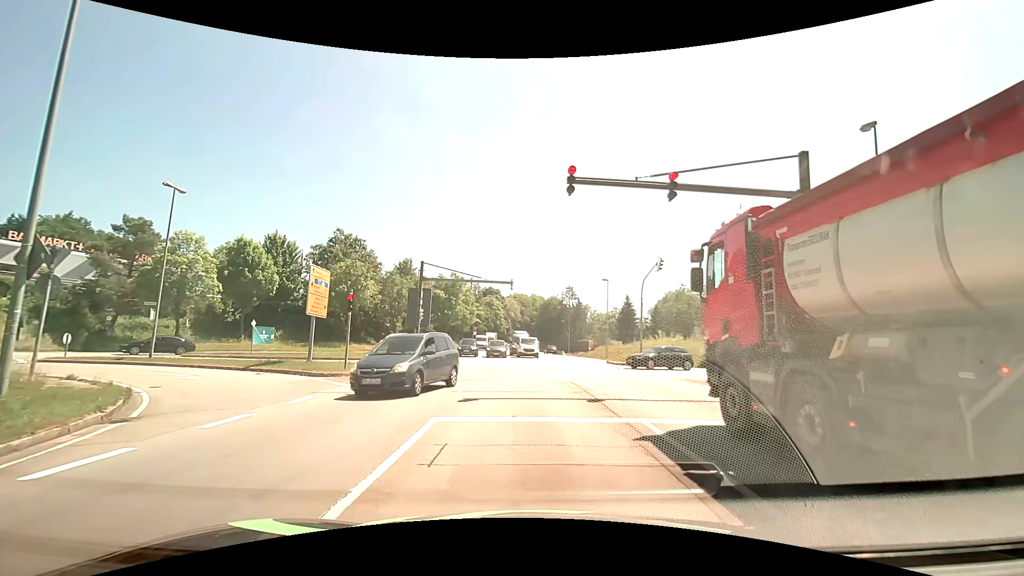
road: primary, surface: asphalt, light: Day
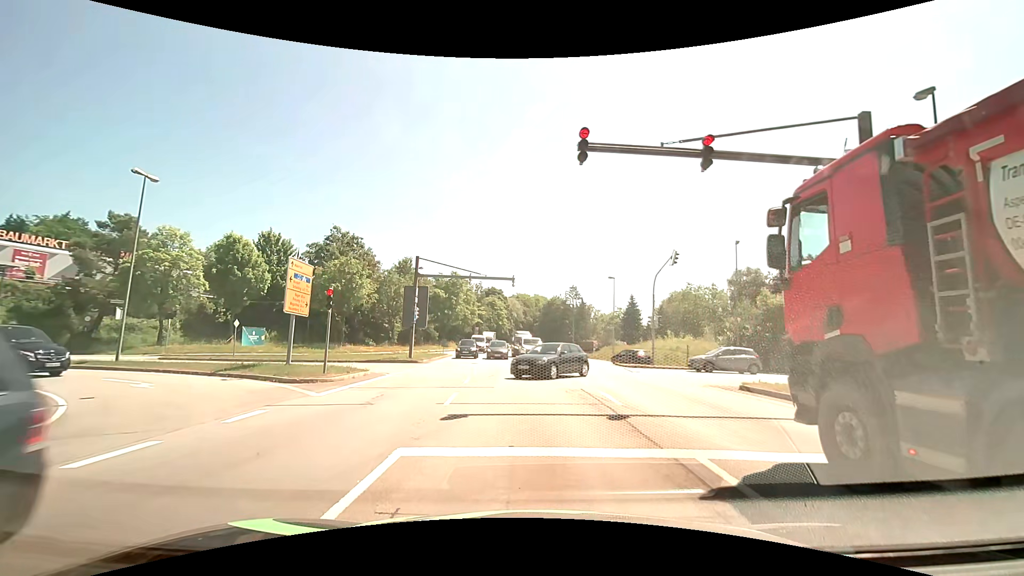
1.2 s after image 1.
(-0.1, +2.6) m; -2°
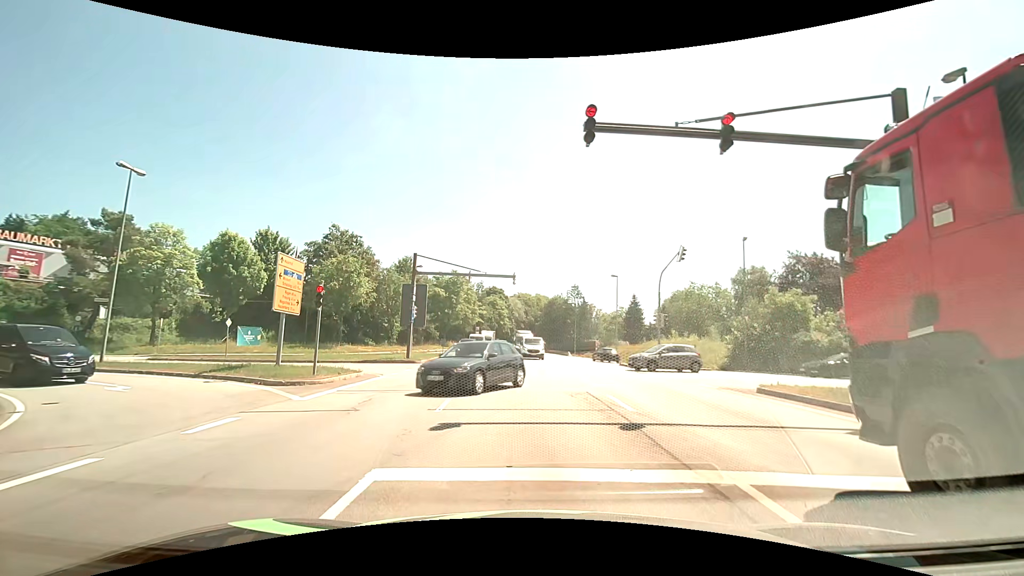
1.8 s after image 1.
(0.0, +1.1) m; +1°
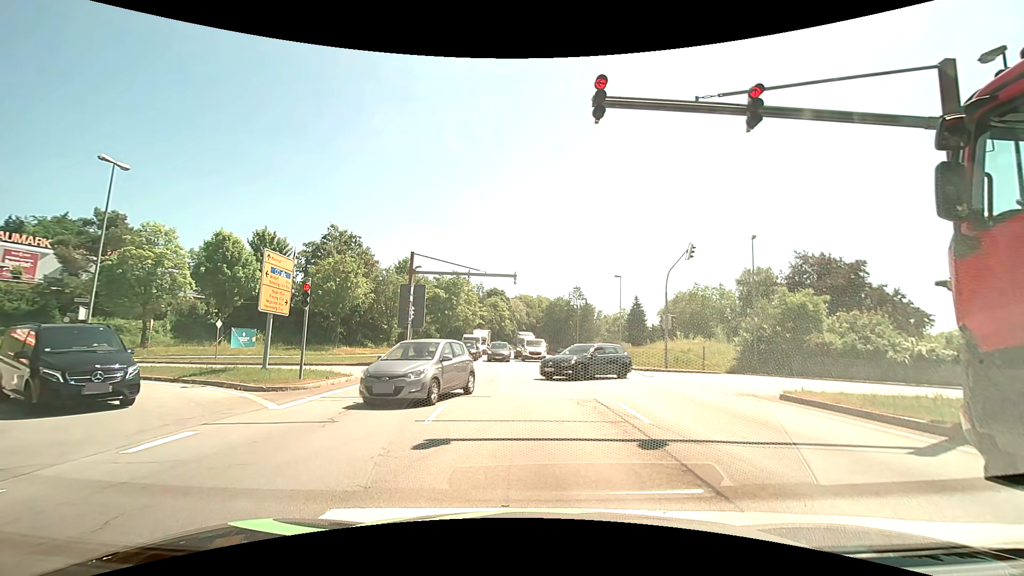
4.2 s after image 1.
(0.0, +1.3) m; 0°
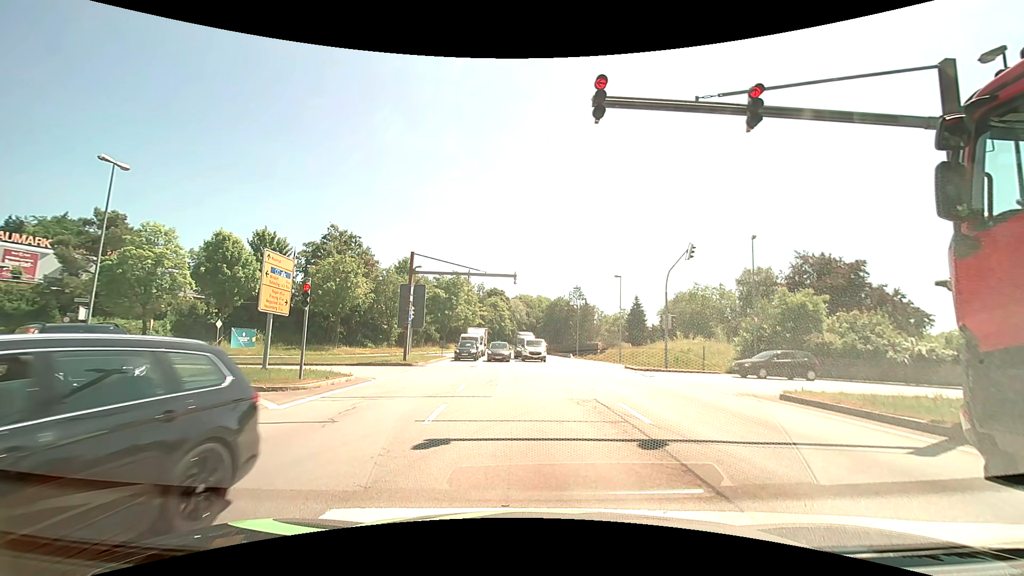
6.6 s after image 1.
(0.0, 0.0) m; 0°
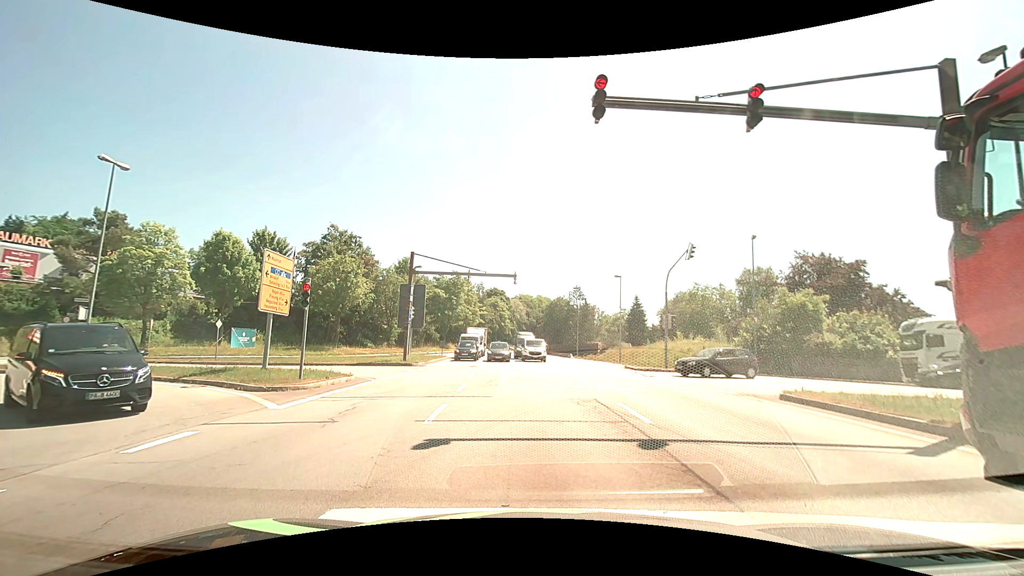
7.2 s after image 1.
(0.0, 0.0) m; 0°
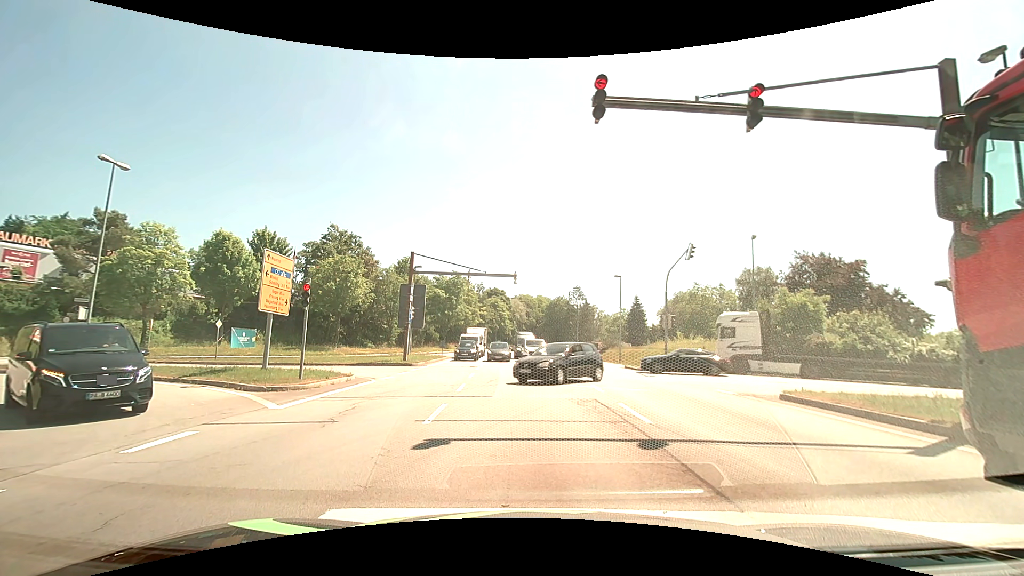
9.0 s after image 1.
(0.0, 0.0) m; 0°
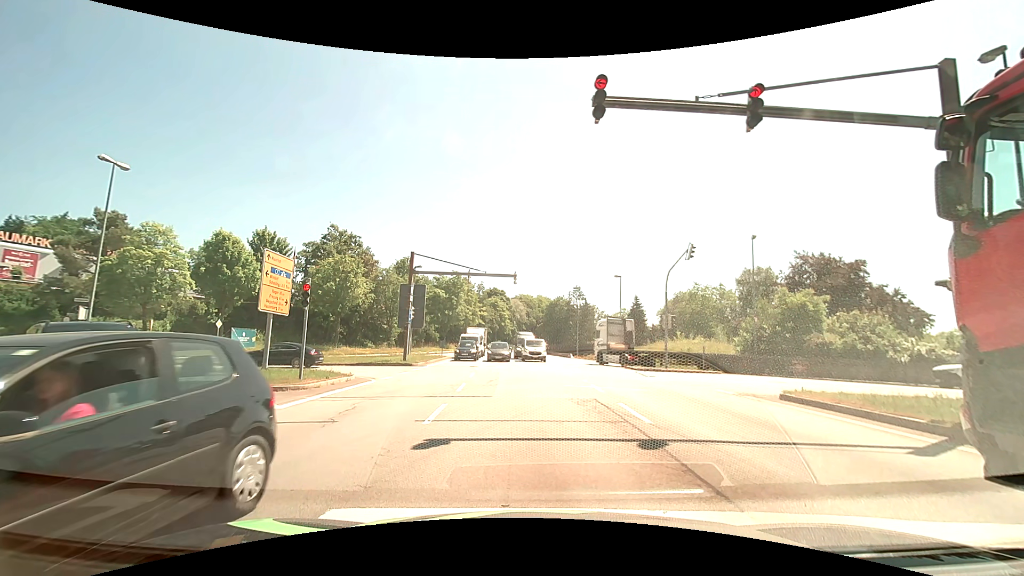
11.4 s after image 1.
(0.0, 0.0) m; 0°
